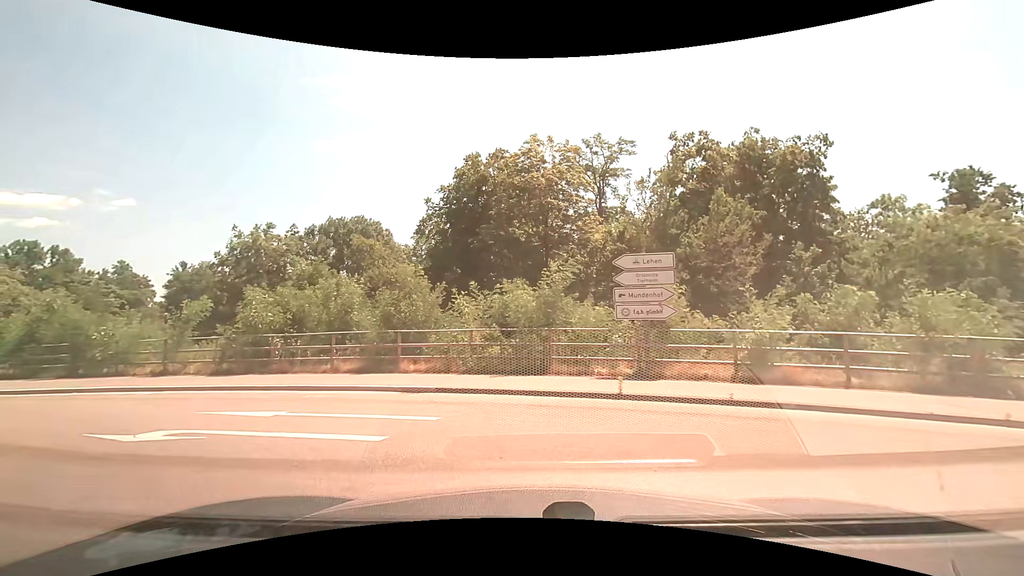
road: trunk_link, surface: asphalt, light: Day
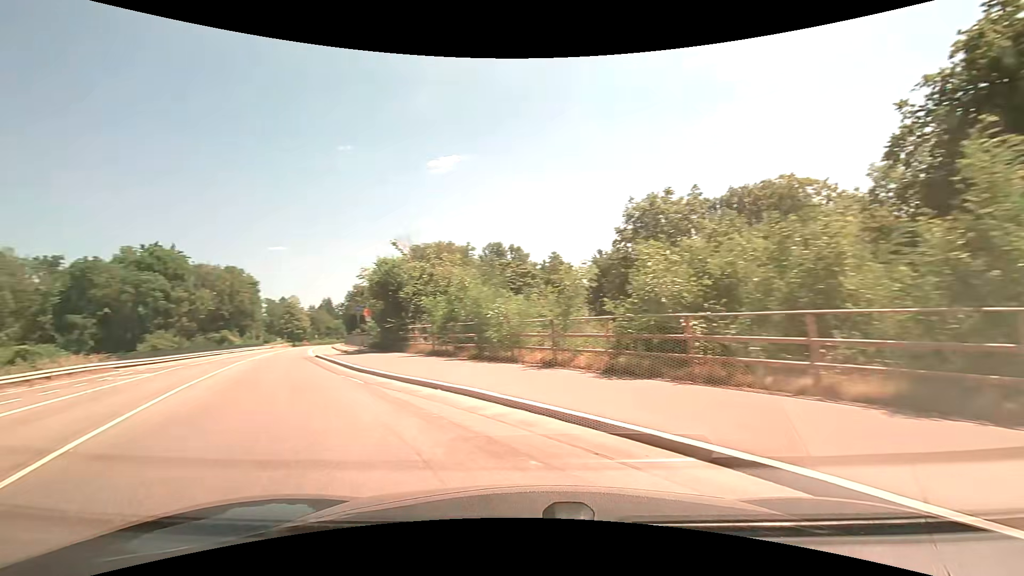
(-3.1, +8.7) m; -45°
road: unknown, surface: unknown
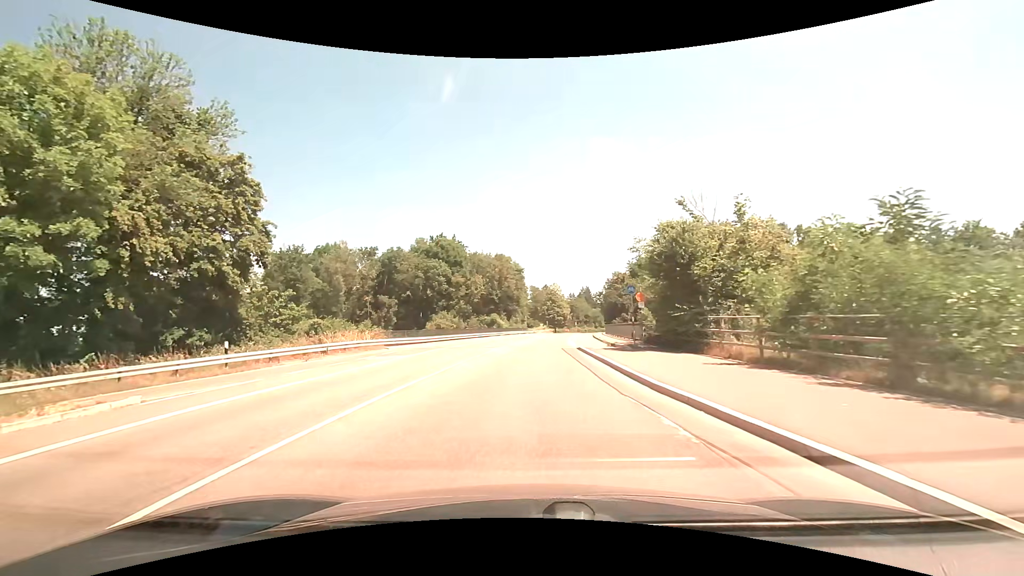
(-2.5, +7.7) m; -28°
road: tertiary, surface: asphalt
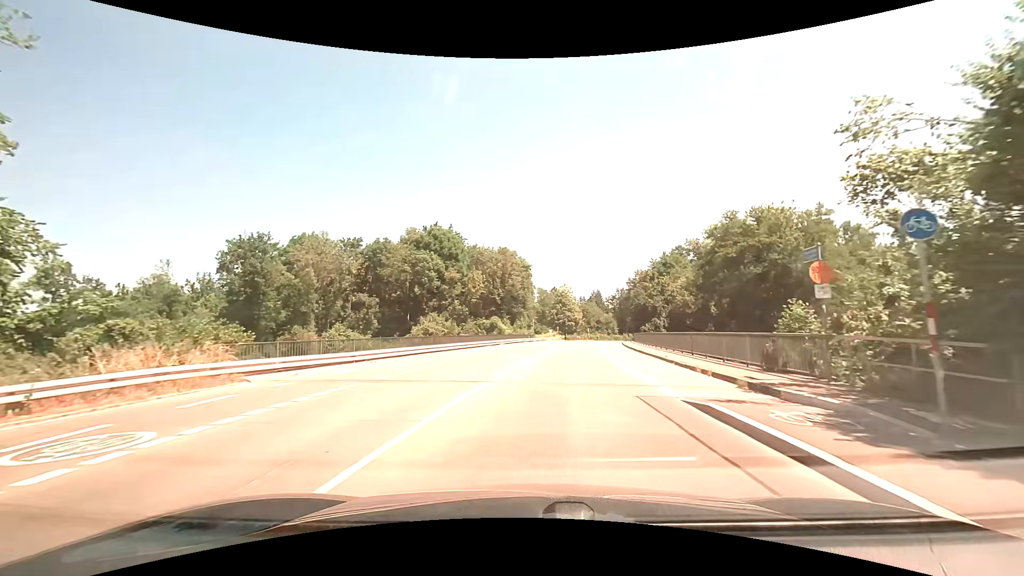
(-0.4, +15.9) m; -1°
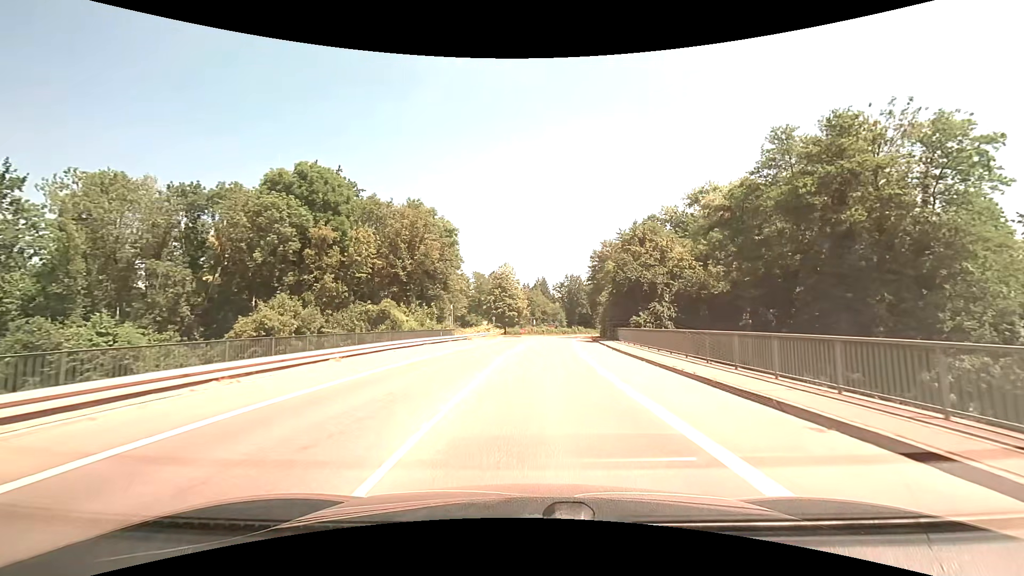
(+2.3, +28.6) m; +7°
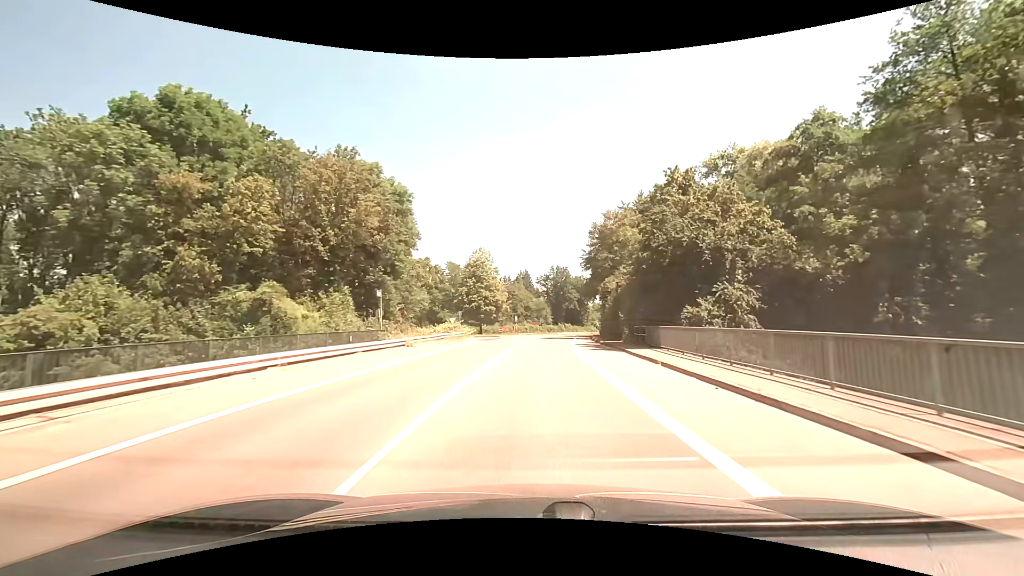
(+0.3, +16.9) m; +2°
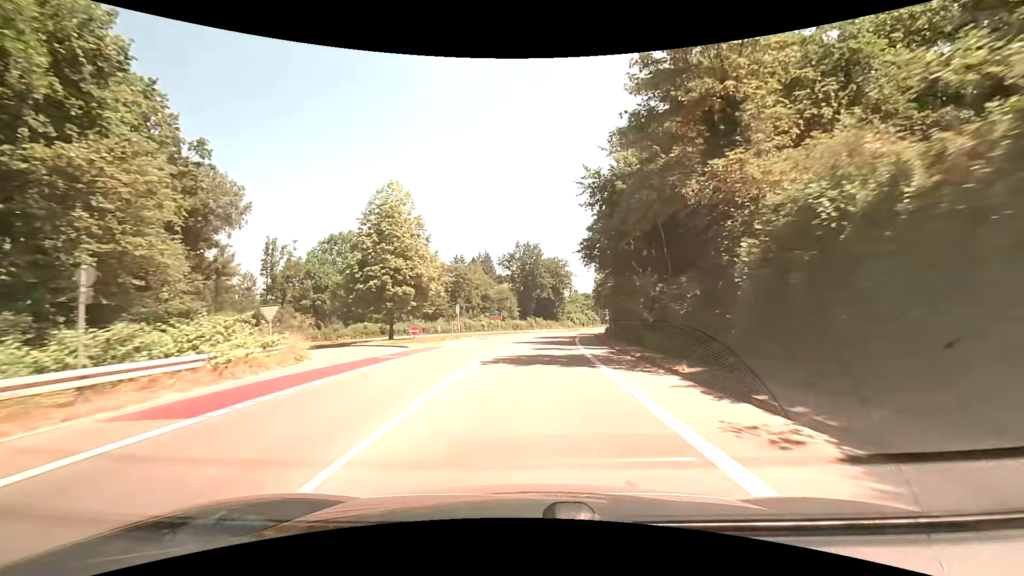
(+1.4, +36.0) m; +4°
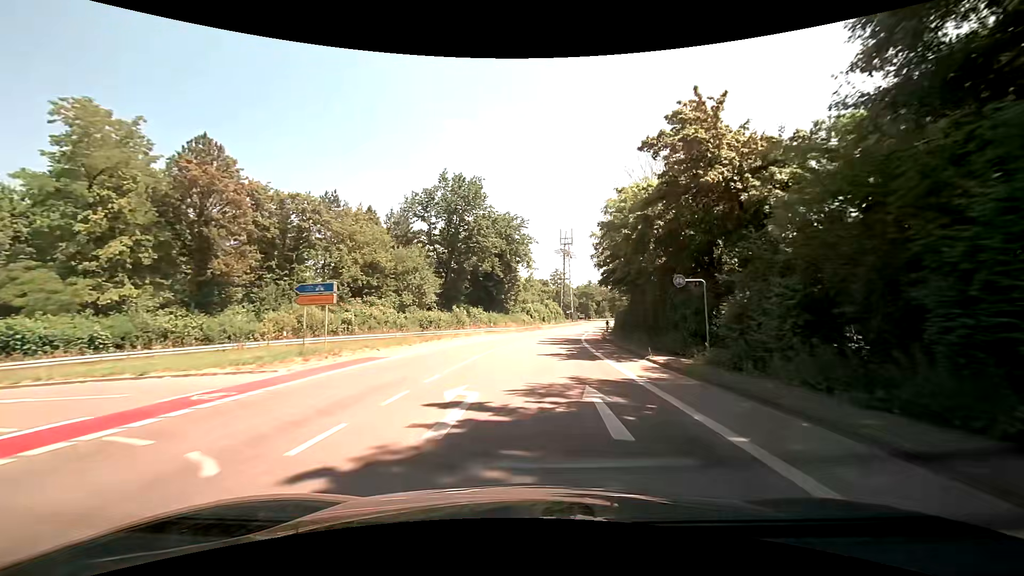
(+2.3, +48.0) m; +7°
